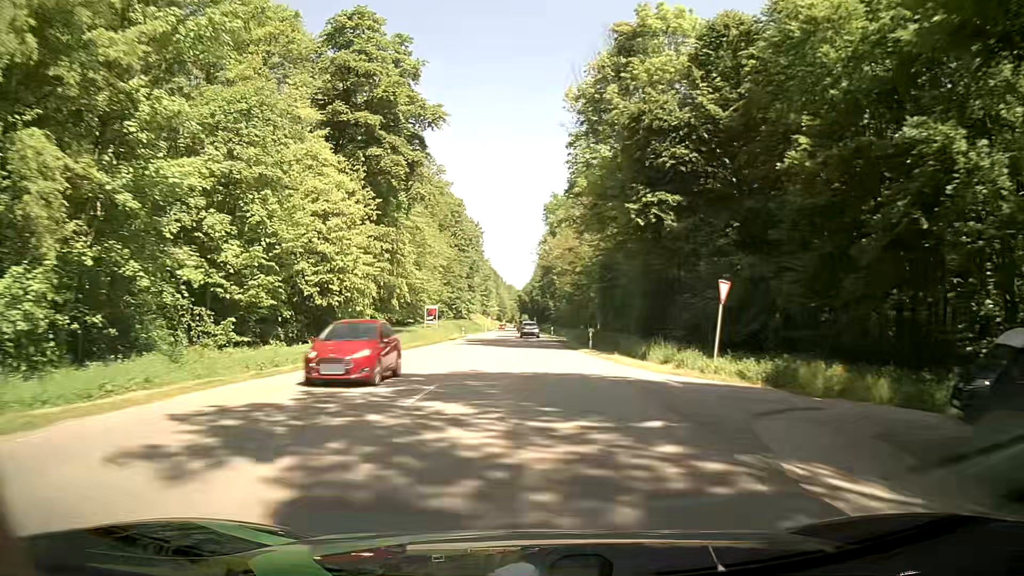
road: secondary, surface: asphalt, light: Day
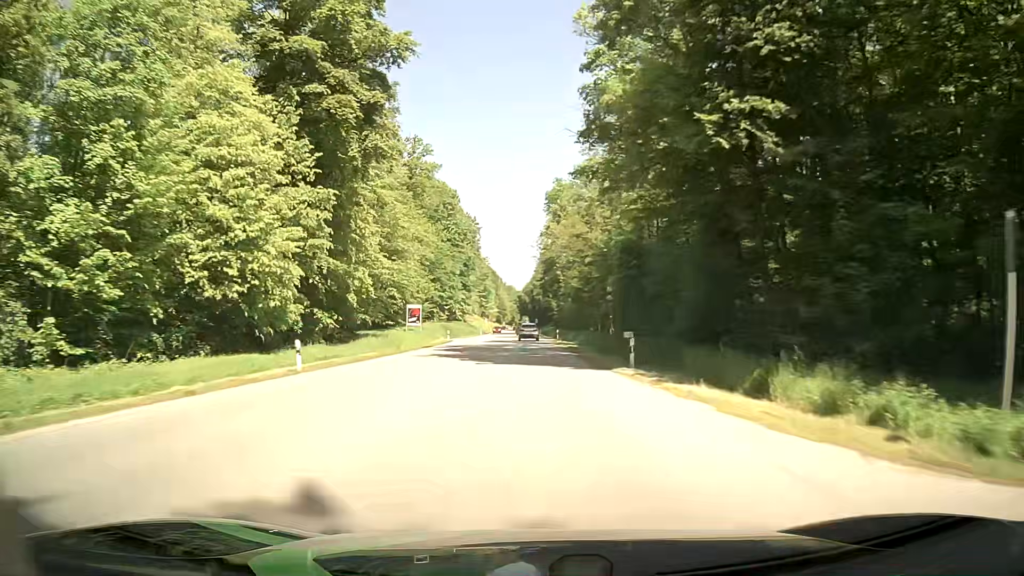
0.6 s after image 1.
(0.0, +14.7) m; 0°
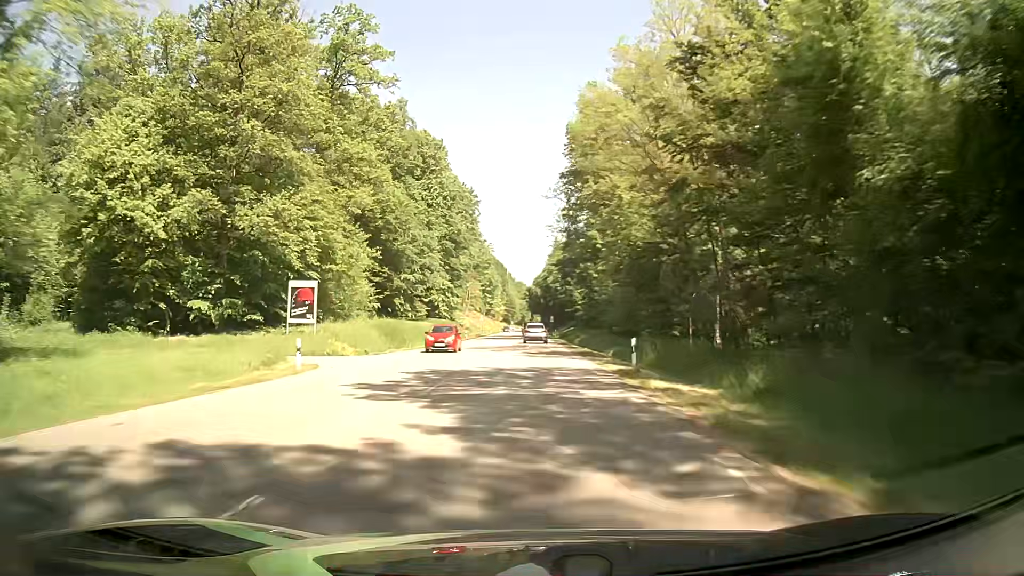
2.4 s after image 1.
(-0.3, +43.6) m; -1°
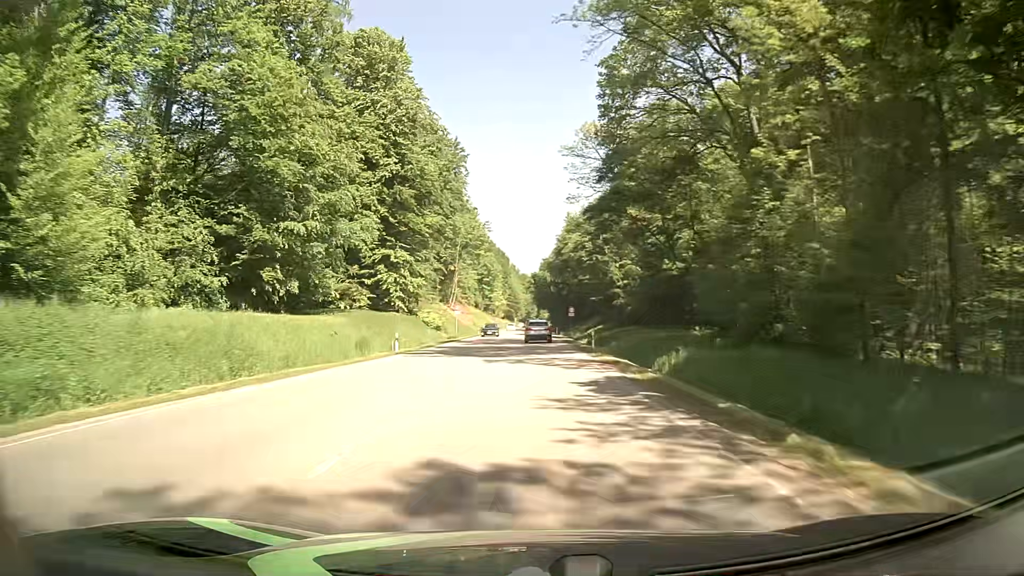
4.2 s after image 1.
(-0.4, +41.9) m; -1°
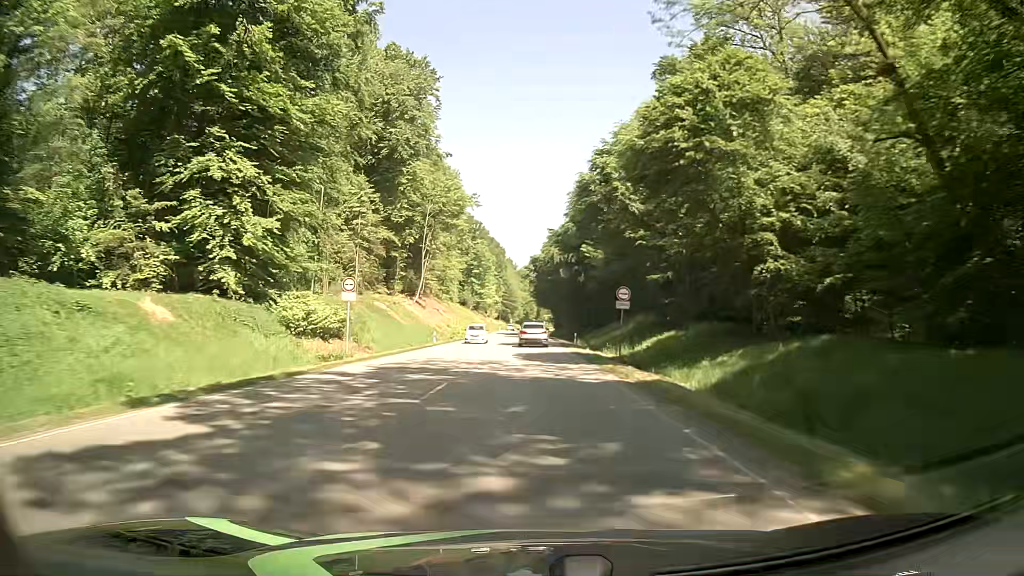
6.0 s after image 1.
(+0.1, +39.8) m; 0°
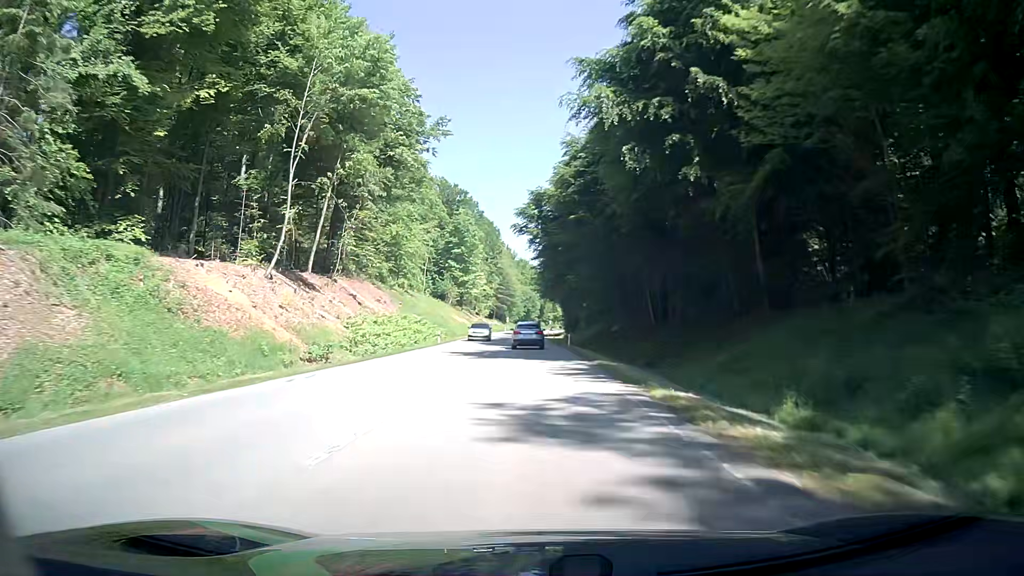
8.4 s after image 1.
(-0.2, +52.3) m; -1°
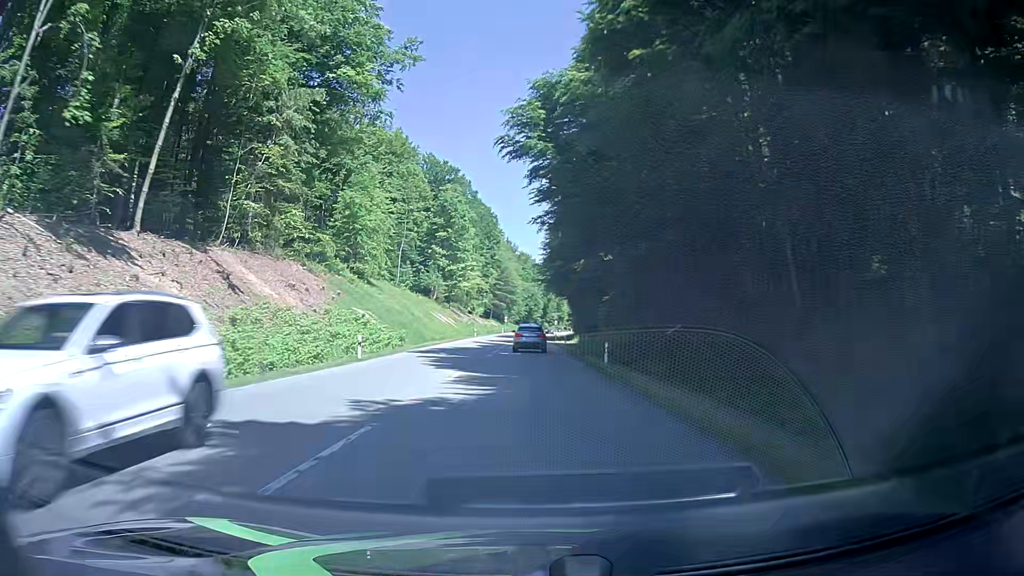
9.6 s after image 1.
(+0.1, +25.6) m; 0°
(0, +10) (0, +20) (0, +30) (0, +40) (0, +50) (0, +60) (0, +70) (0, +80) (0, +90) (0, +100) m
